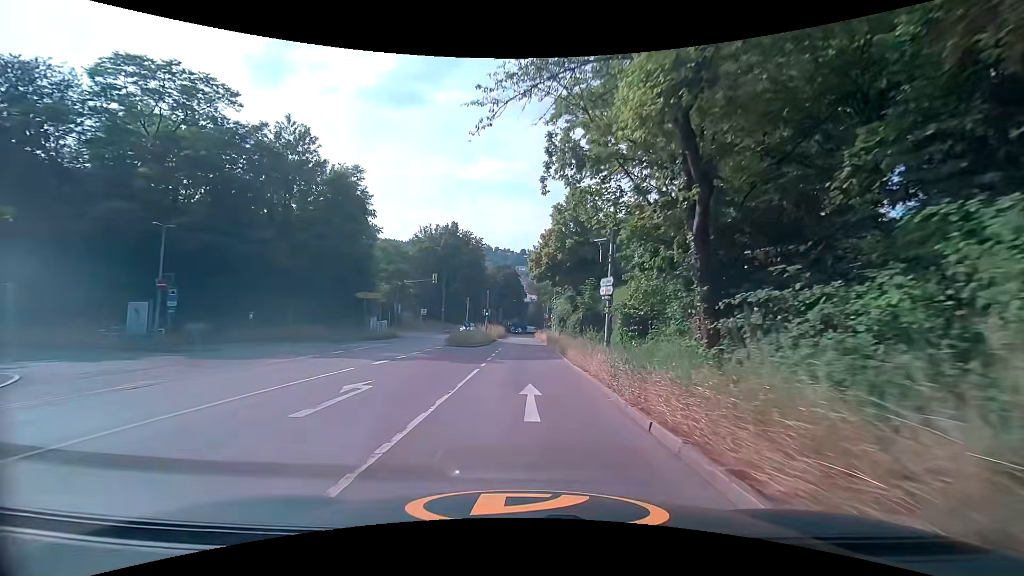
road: secondary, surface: asphalt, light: Day
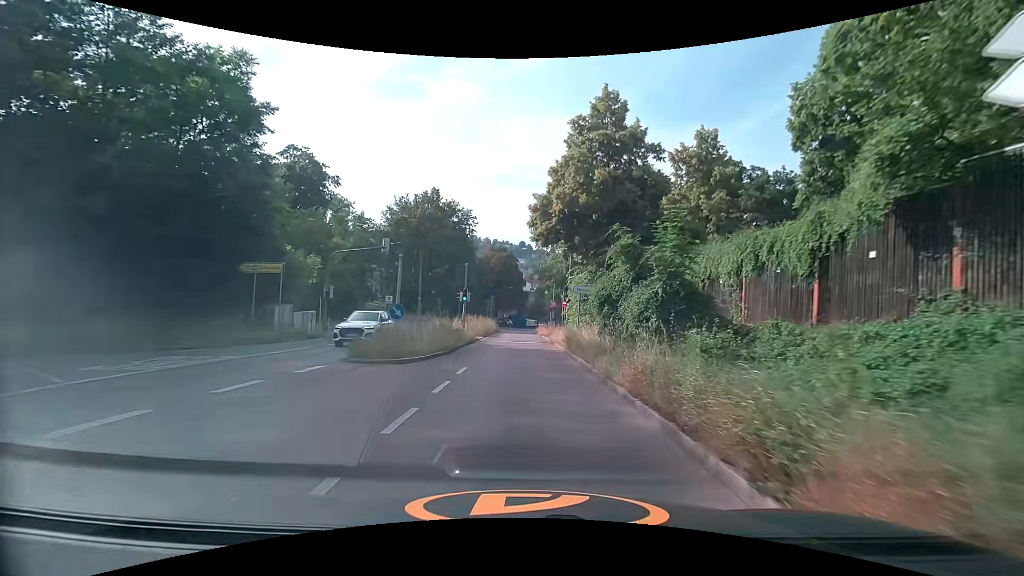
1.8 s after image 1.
(0.0, +18.2) m; 0°
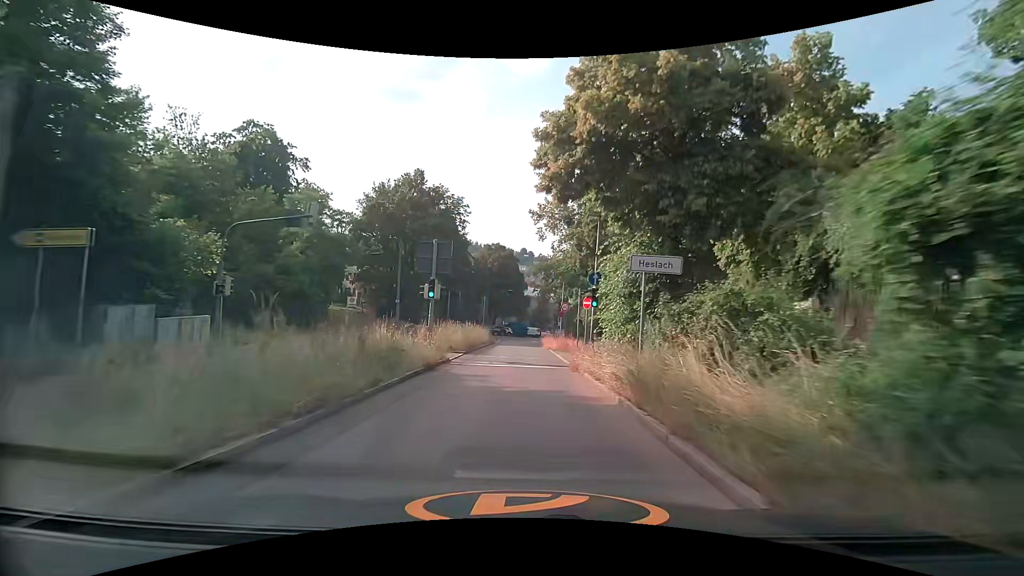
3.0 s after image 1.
(+0.1, +12.1) m; 0°
(0, +10) (0, +20) (0, +30) (-1, +40) (-1, +50) (-2, +60) (-1, +70) (0, +80) (+3, +89) (+7, +99) m
